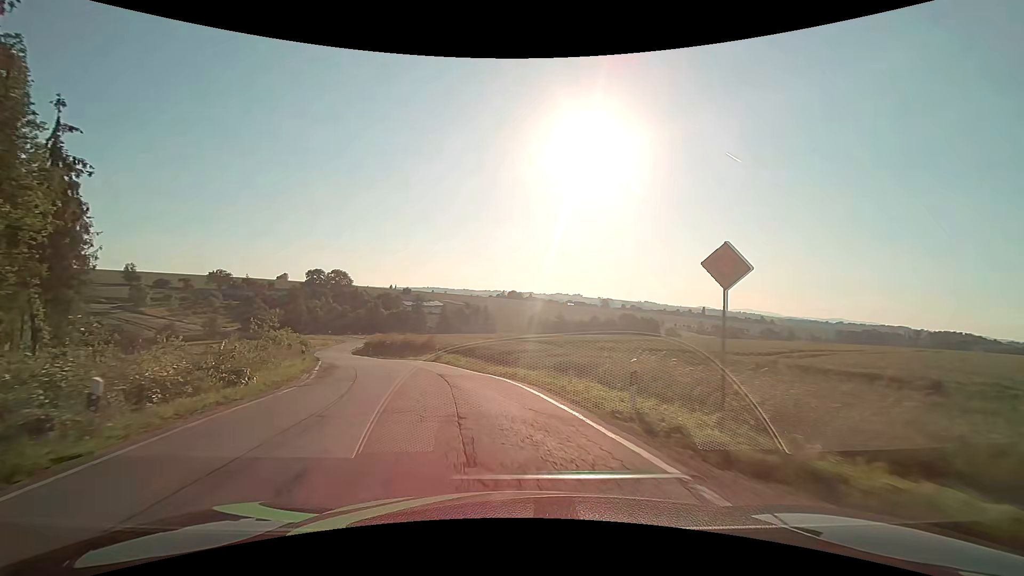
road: secondary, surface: asphalt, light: Day
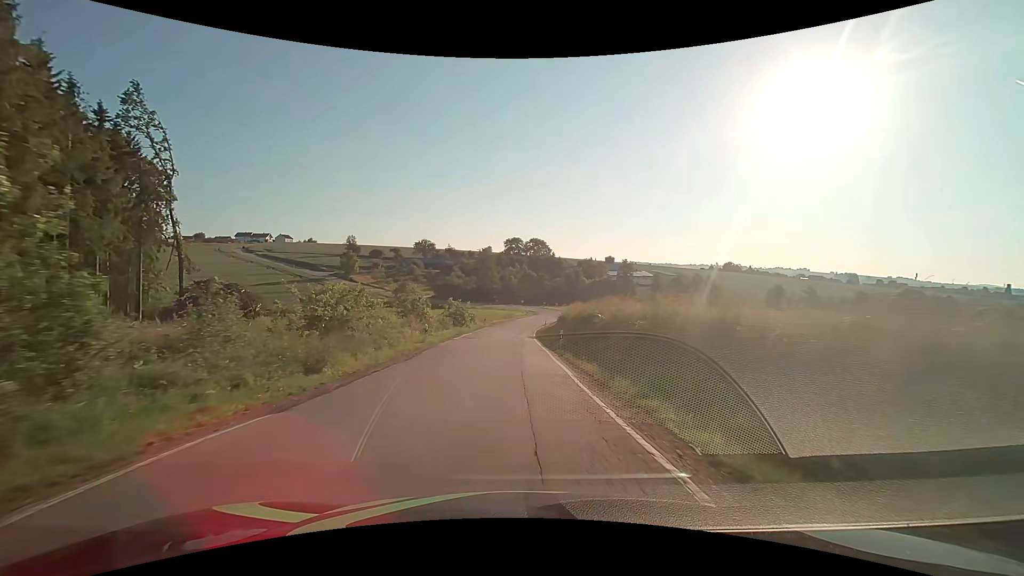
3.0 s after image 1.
(-9.7, +36.0) m; -23°
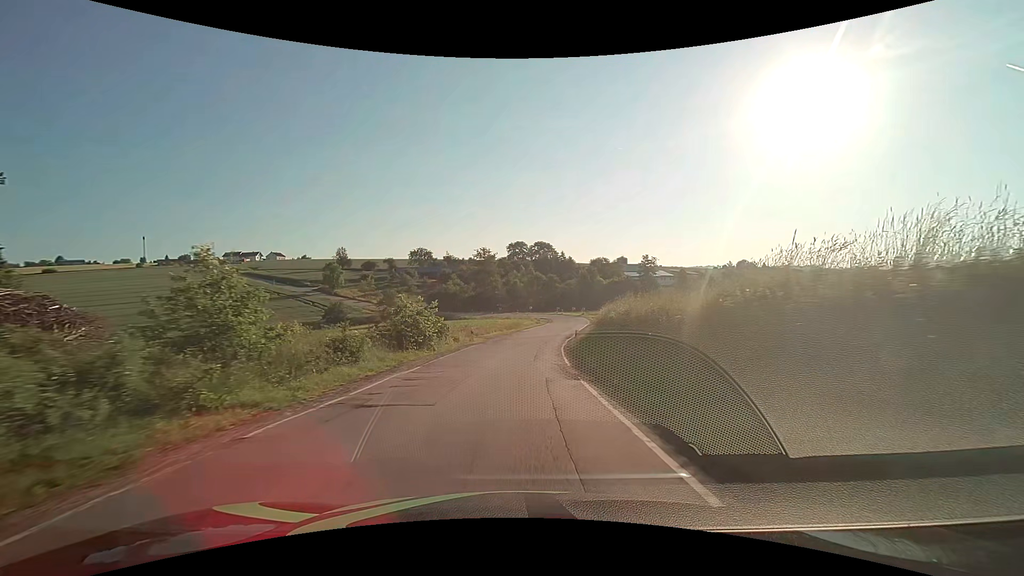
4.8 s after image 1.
(-0.4, +24.3) m; -2°
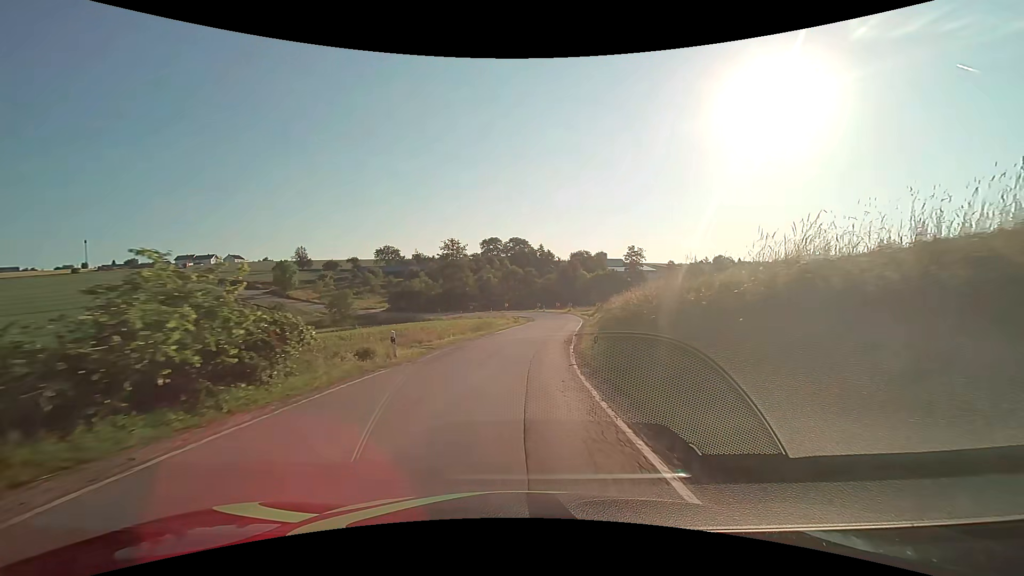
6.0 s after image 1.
(+0.4, +16.4) m; +4°
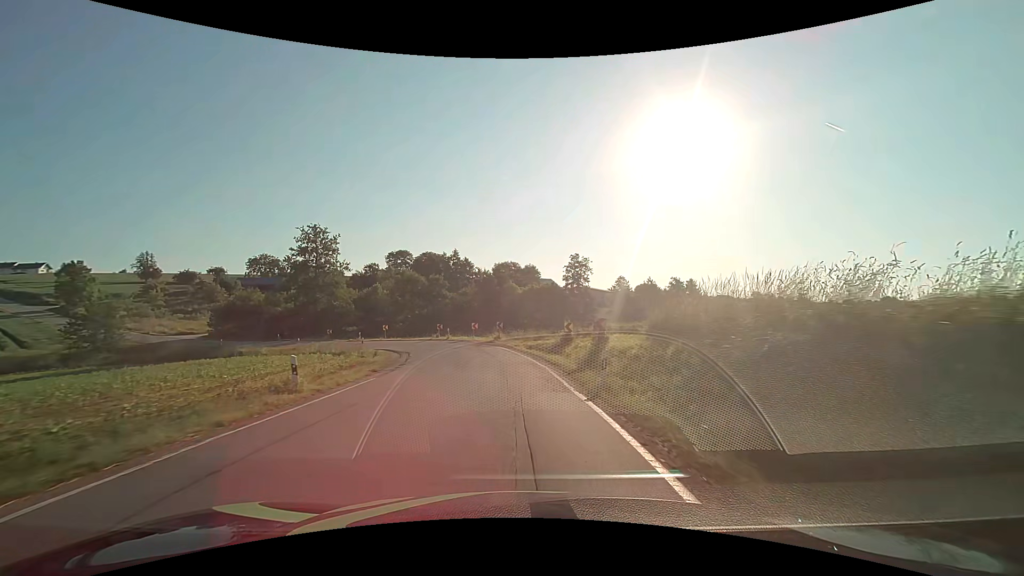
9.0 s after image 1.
(+2.5, +39.9) m; +8°
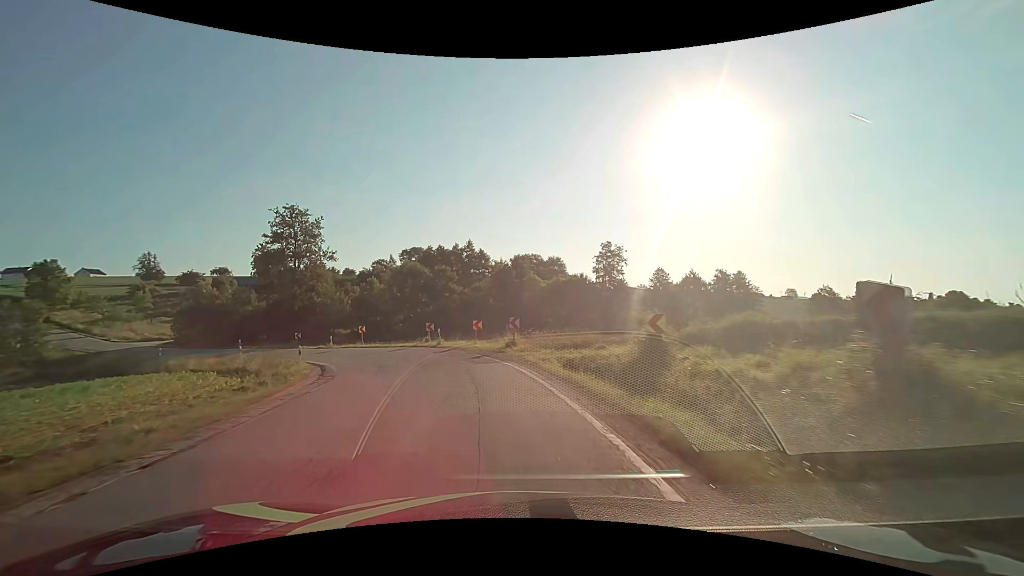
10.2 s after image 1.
(-0.1, +15.1) m; -2°
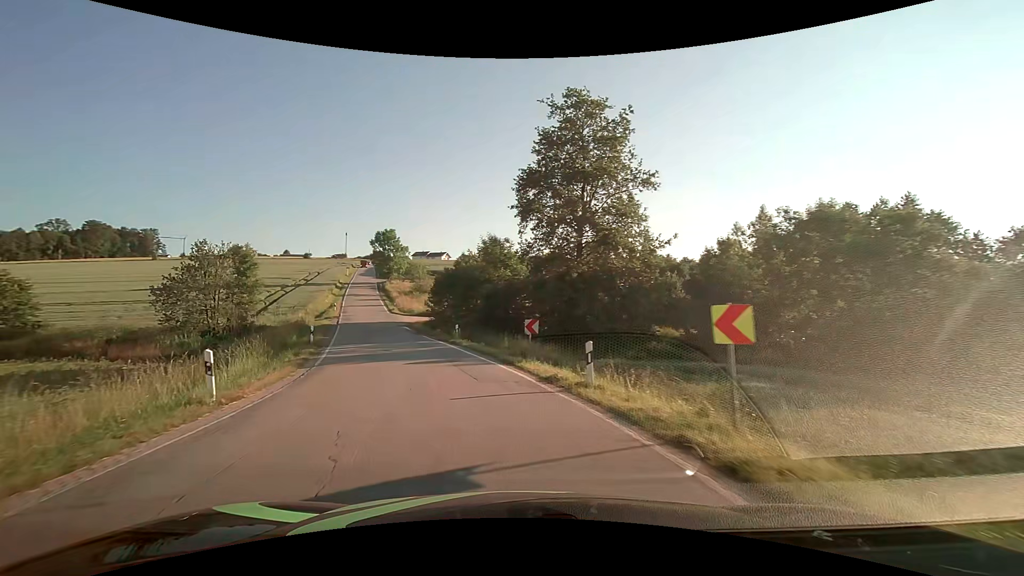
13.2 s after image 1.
(-9.7, +33.8) m; -36°
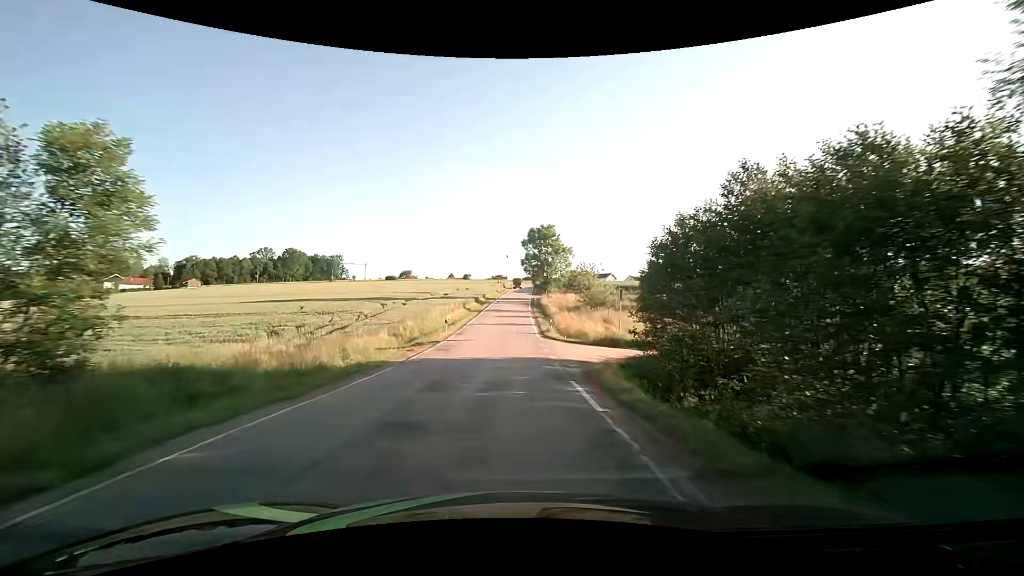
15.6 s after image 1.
(-6.8, +29.8) m; -19°
(0, +10) (0, +20) (0, +30) (0, +40) (0, +50) (0, +60) (+1, +70) (+1, +80) (+1, +90) (+1, +100) m
